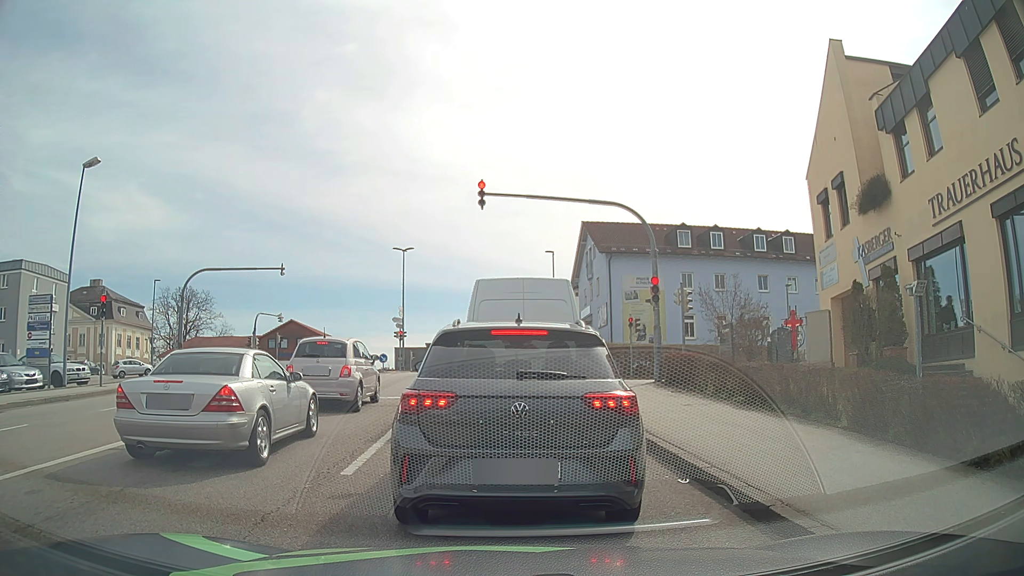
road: tertiary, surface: asphalt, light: Day
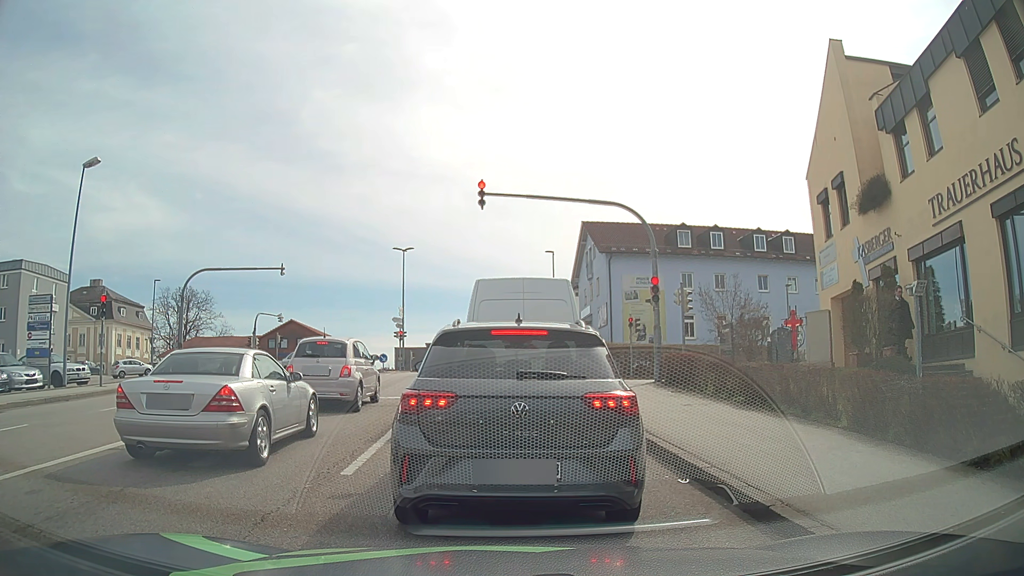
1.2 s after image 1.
(0.0, 0.0) m; 0°
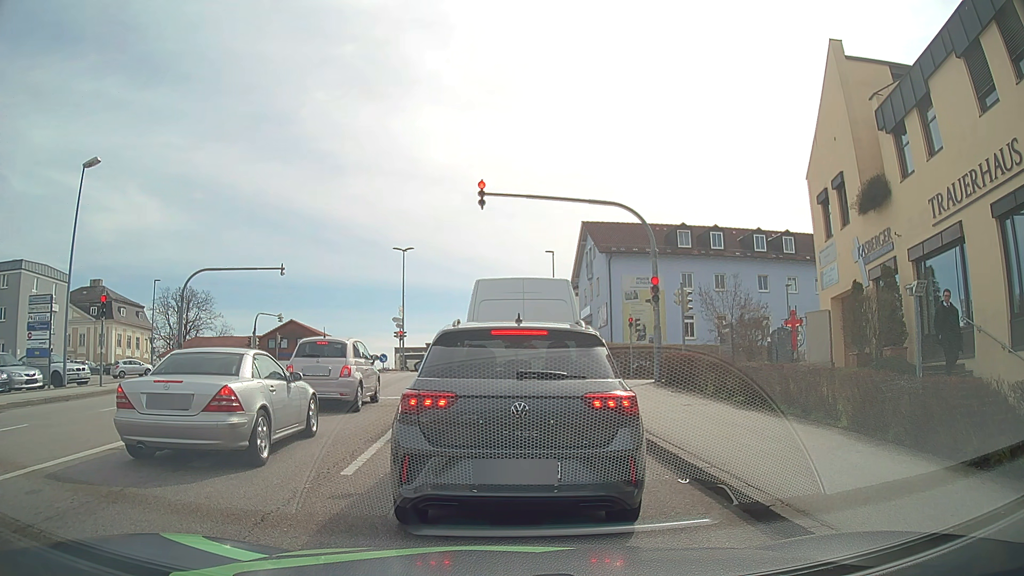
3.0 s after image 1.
(0.0, 0.0) m; 0°
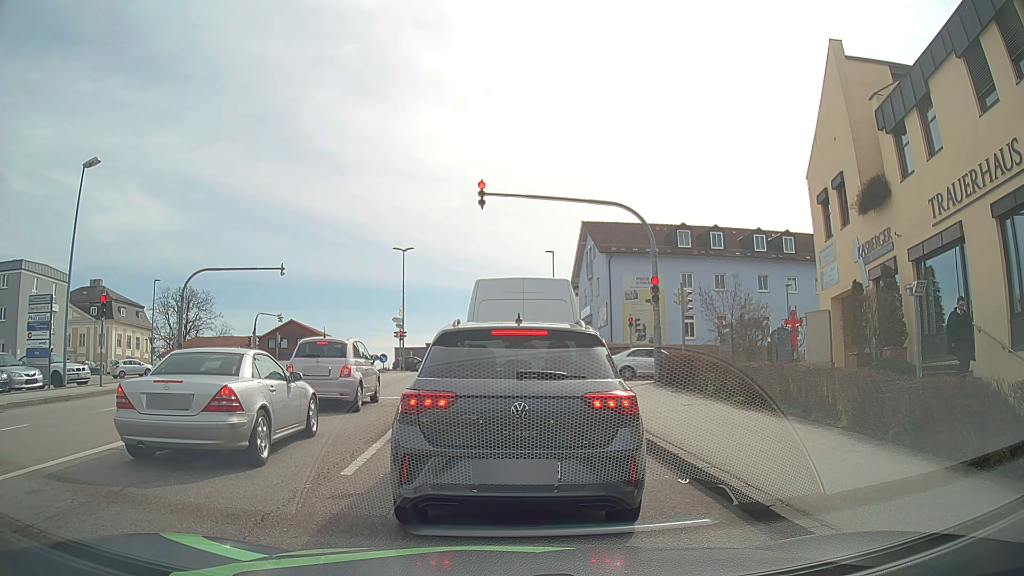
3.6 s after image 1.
(0.0, 0.0) m; 0°
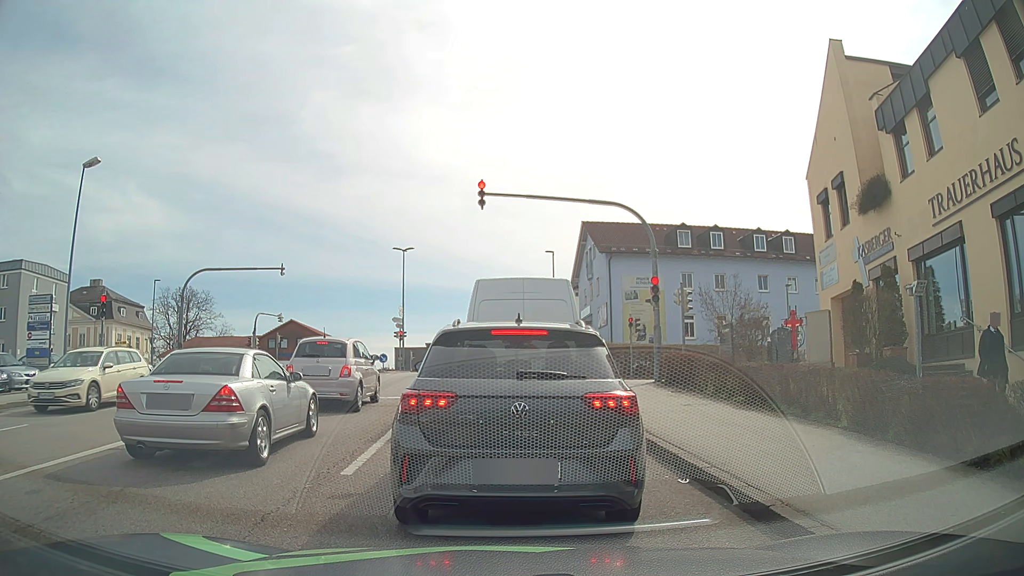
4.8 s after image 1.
(0.0, 0.0) m; 0°
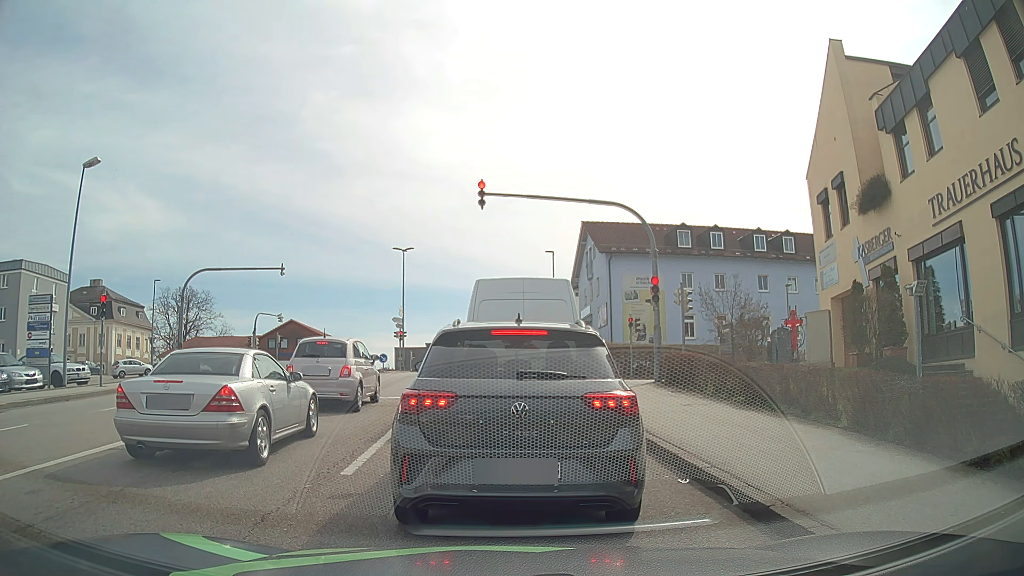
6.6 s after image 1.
(0.0, 0.0) m; 0°
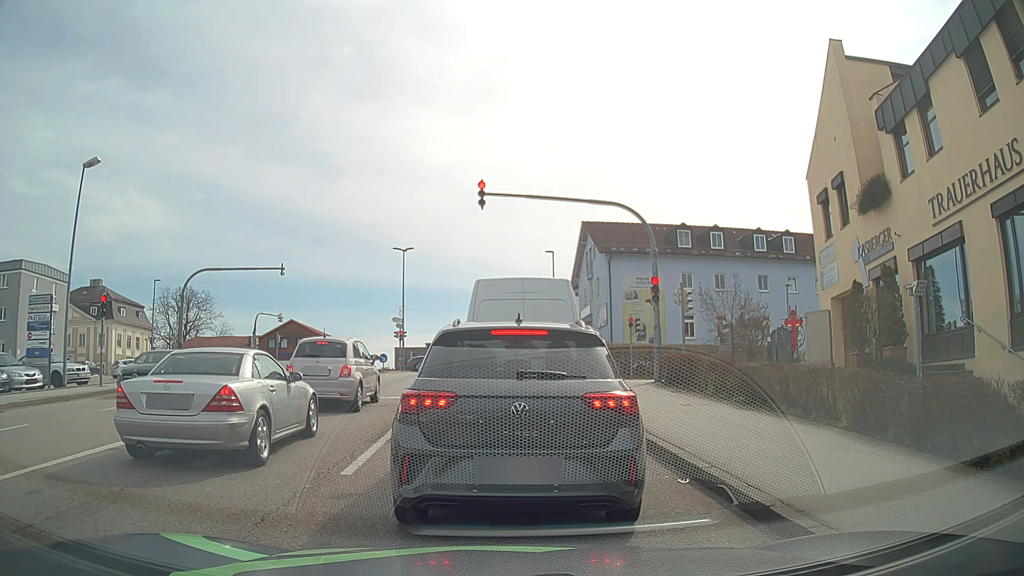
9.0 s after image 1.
(0.0, 0.0) m; 0°
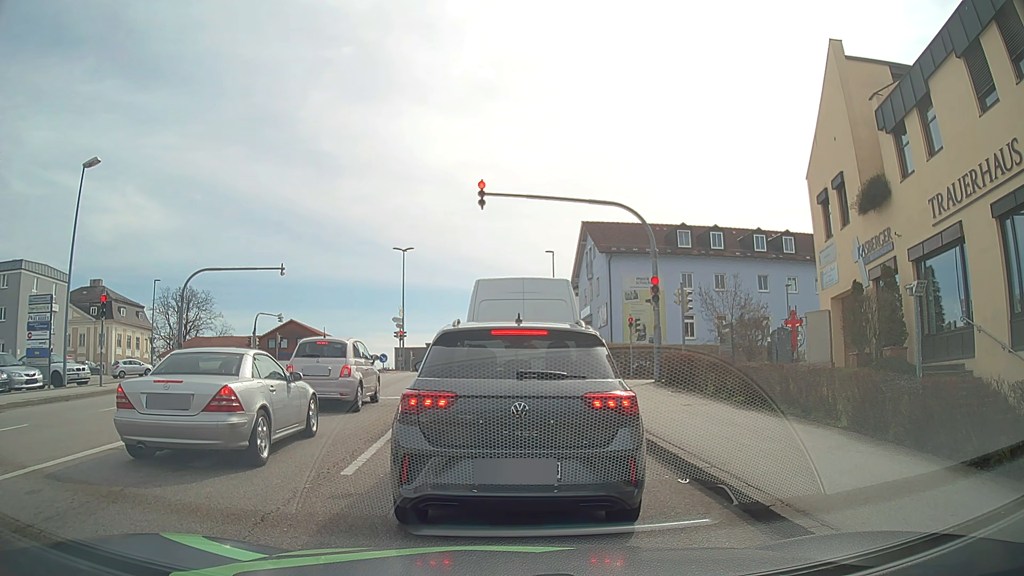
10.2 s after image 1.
(0.0, 0.0) m; 0°
